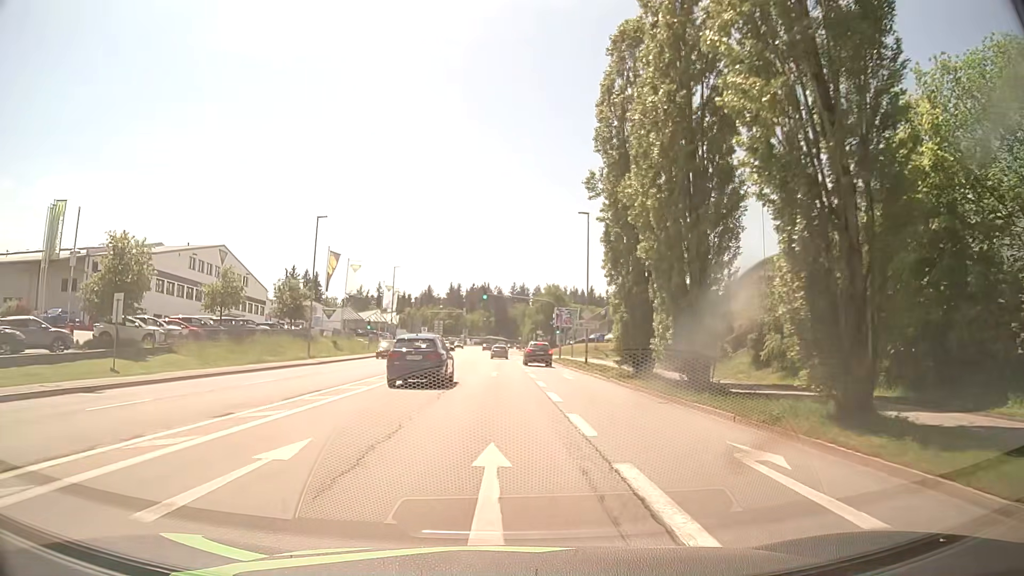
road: tertiary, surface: asphalt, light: Day
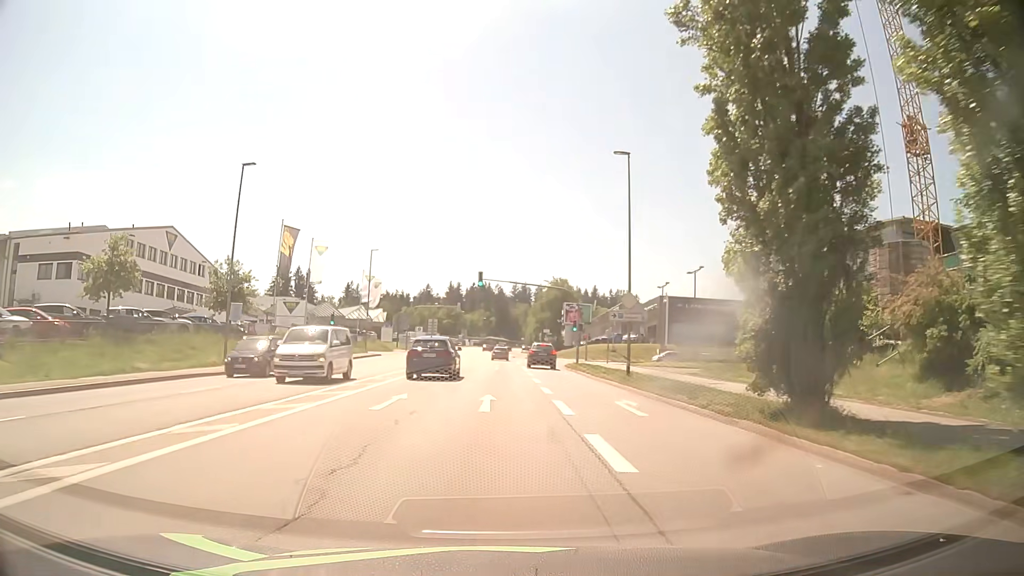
(+0.1, +15.2) m; 0°
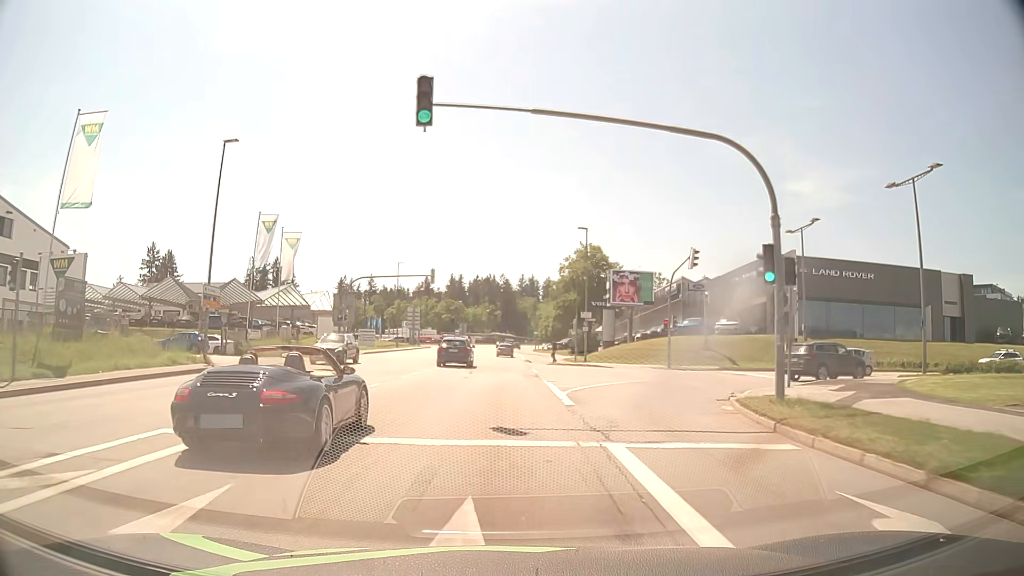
(0.0, +38.0) m; 0°
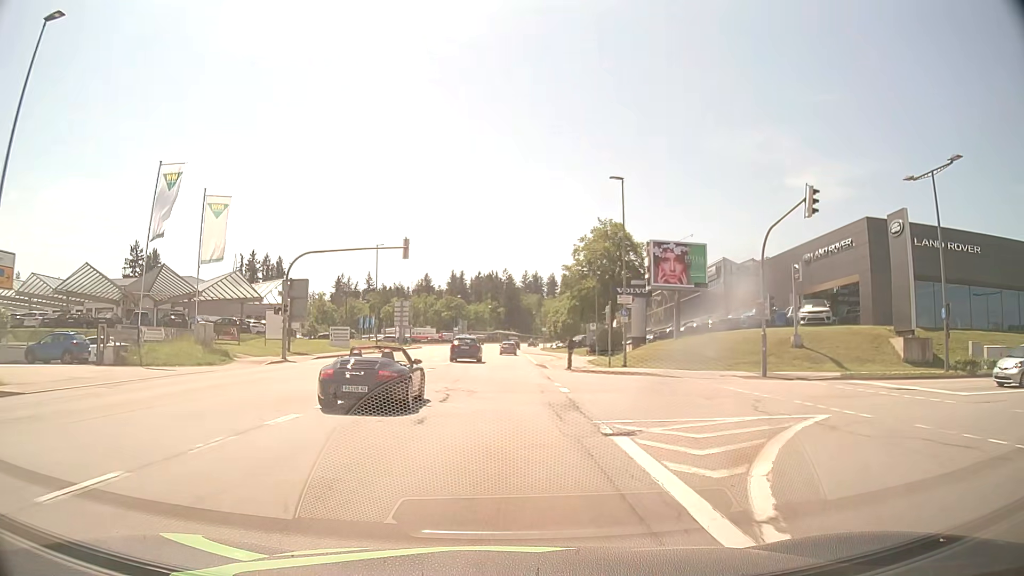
(0.0, +15.3) m; 0°
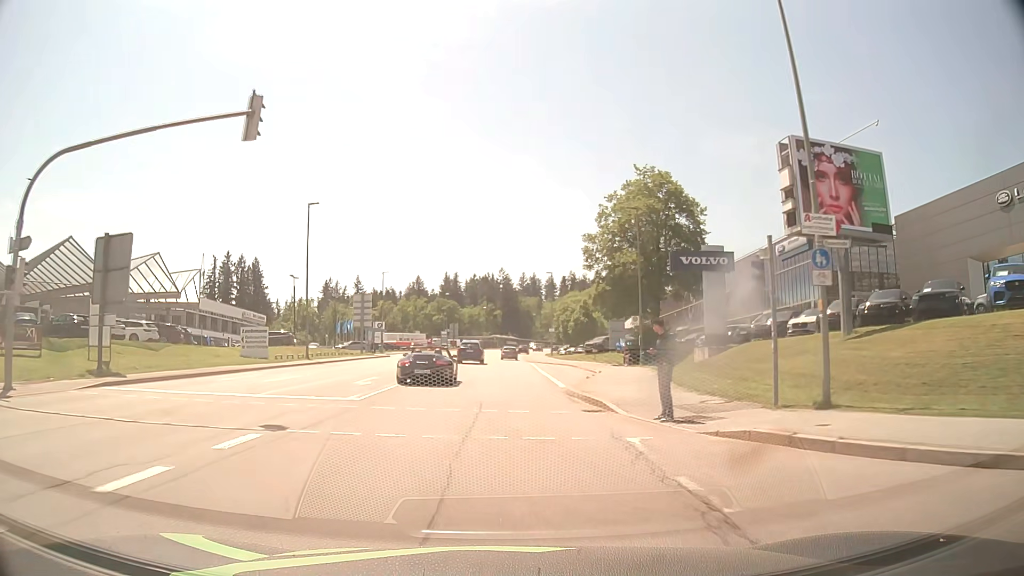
(-0.1, +23.0) m; 0°
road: secondary
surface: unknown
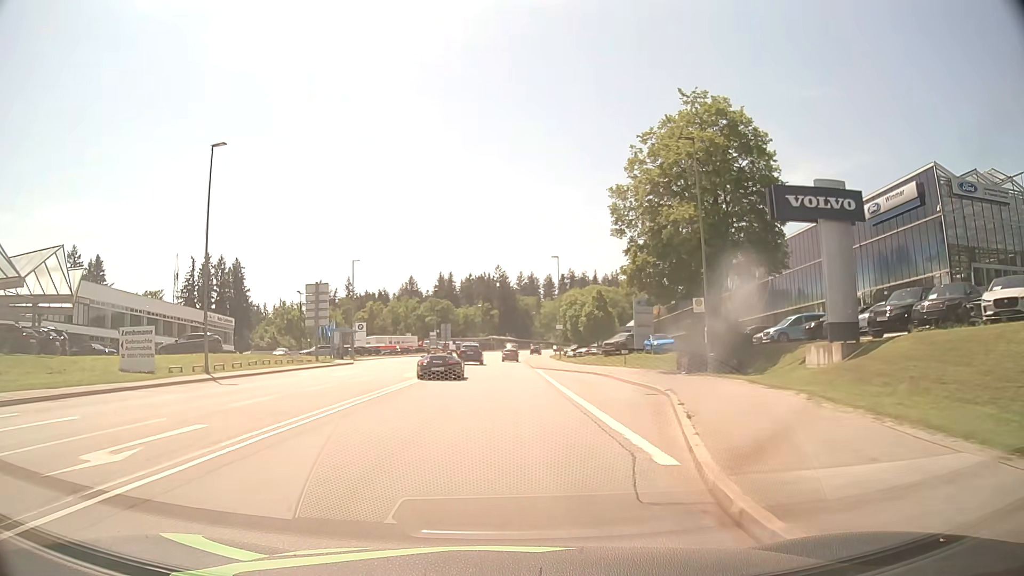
(0.0, +15.3) m; 0°
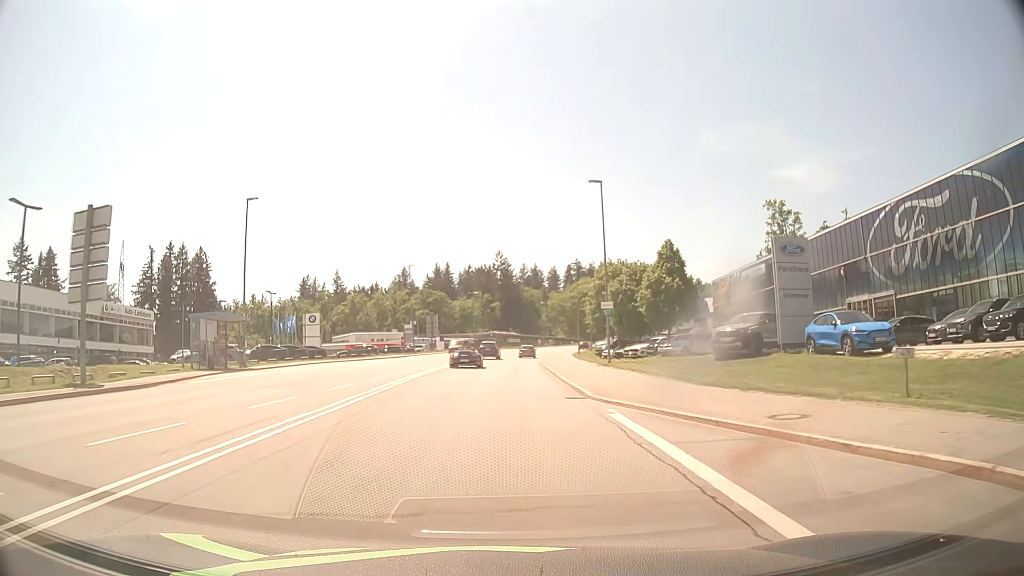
(-0.3, +30.5) m; -1°
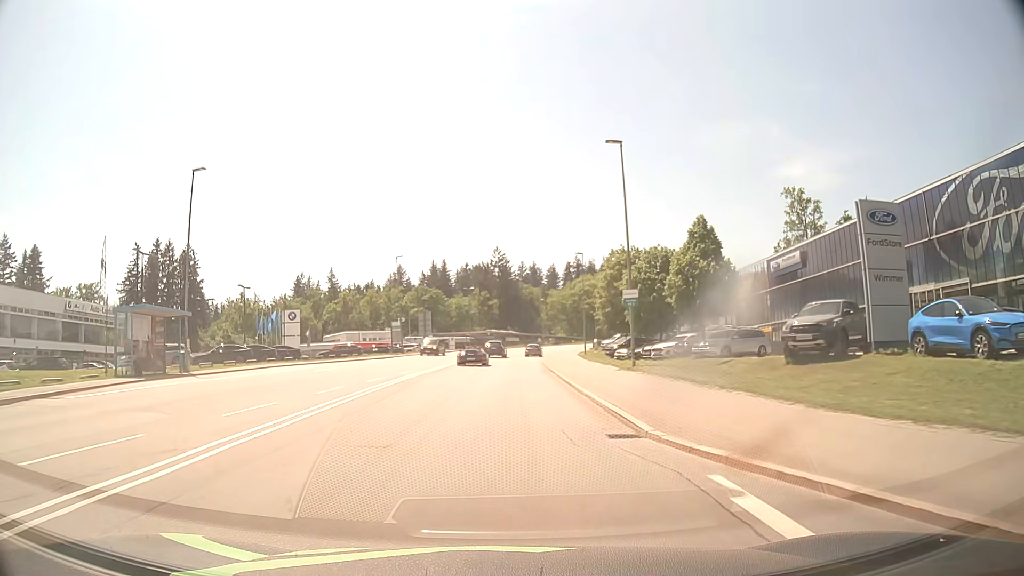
(0.0, +7.6) m; 0°
(0, +10) (0, +20) (0, +30) (+1, +40) (+1, +50) (+2, +60) (+2, +70) (+4, +80) (+5, +90) (+7, +100) m
